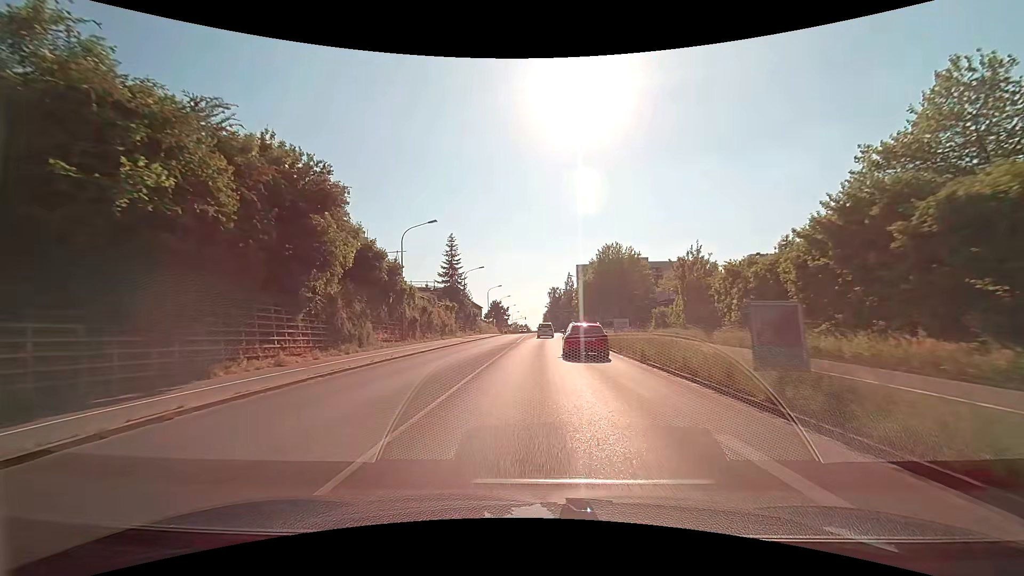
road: tertiary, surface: asphalt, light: Day
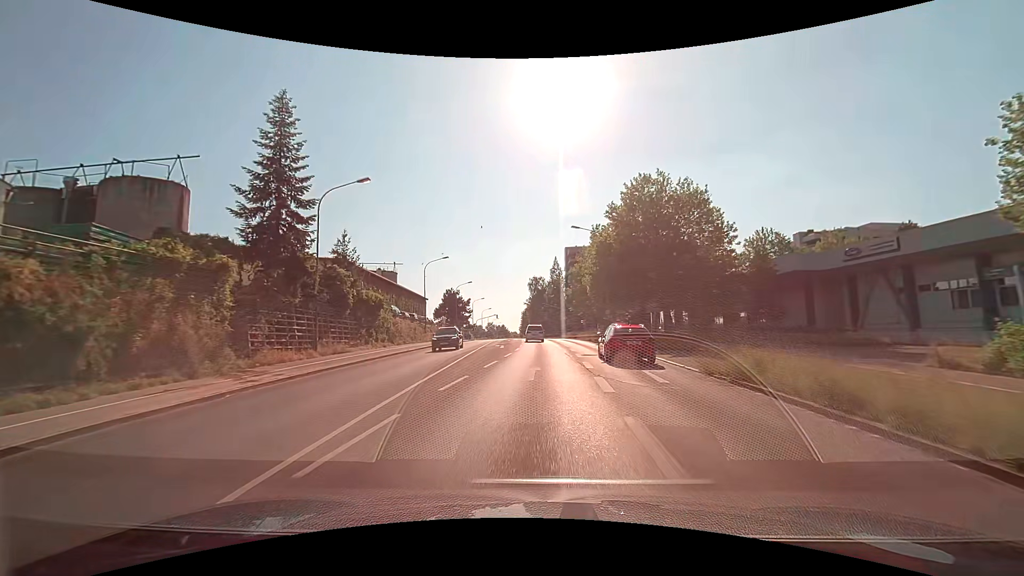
(+0.7, +47.4) m; +2°
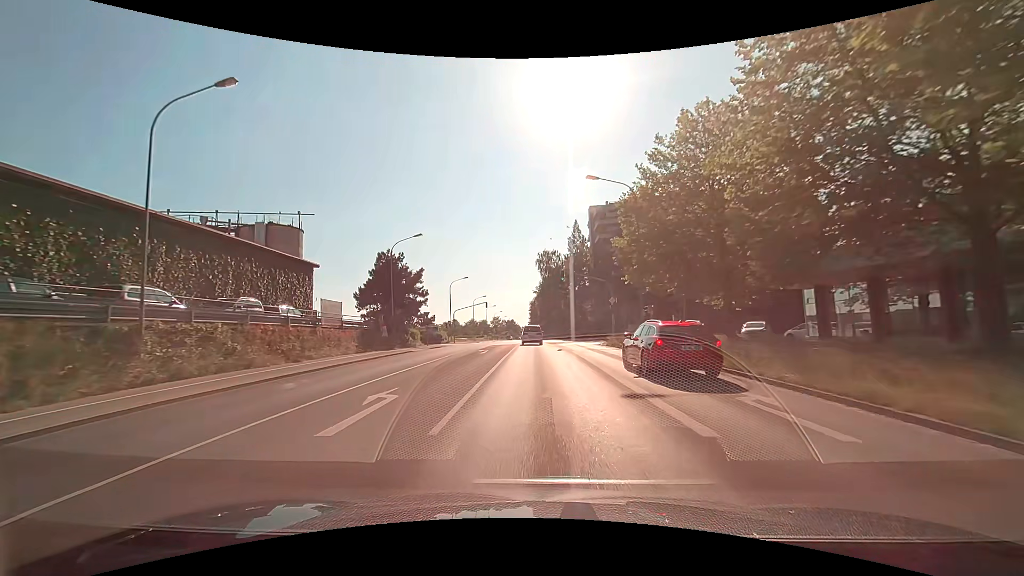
(-0.1, +46.2) m; -1°
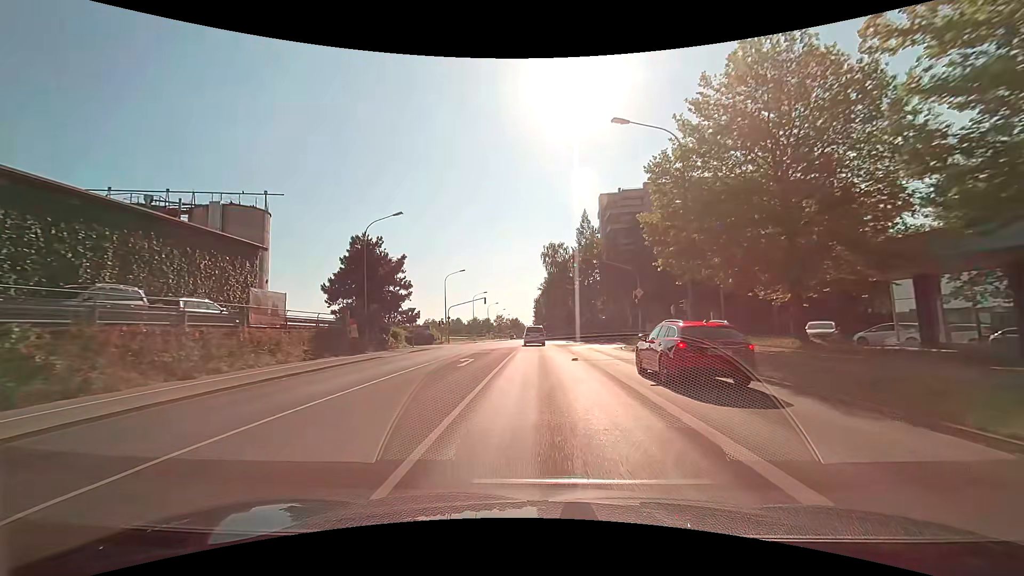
(0.0, +8.8) m; 0°
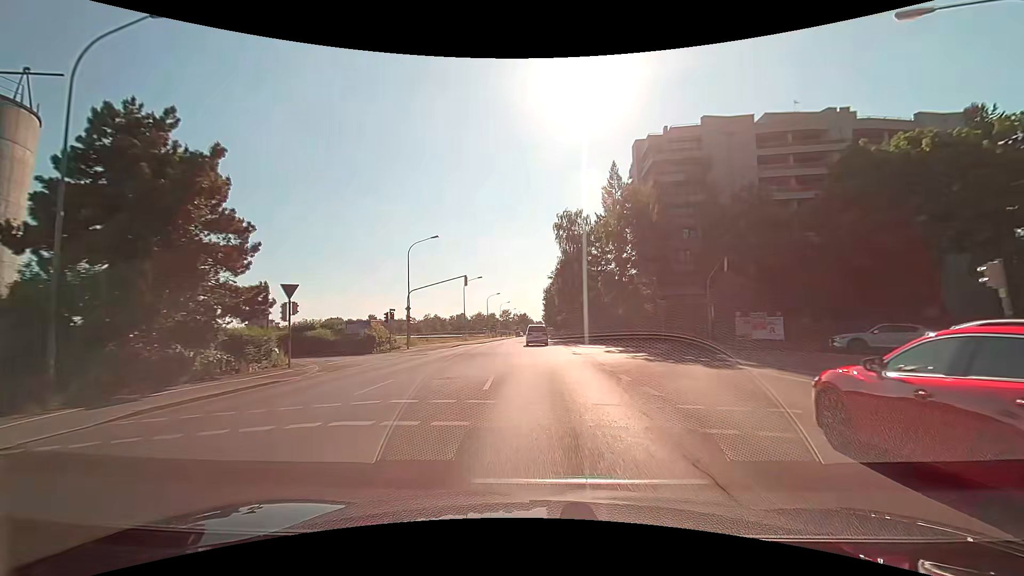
(-0.3, +26.2) m; -1°
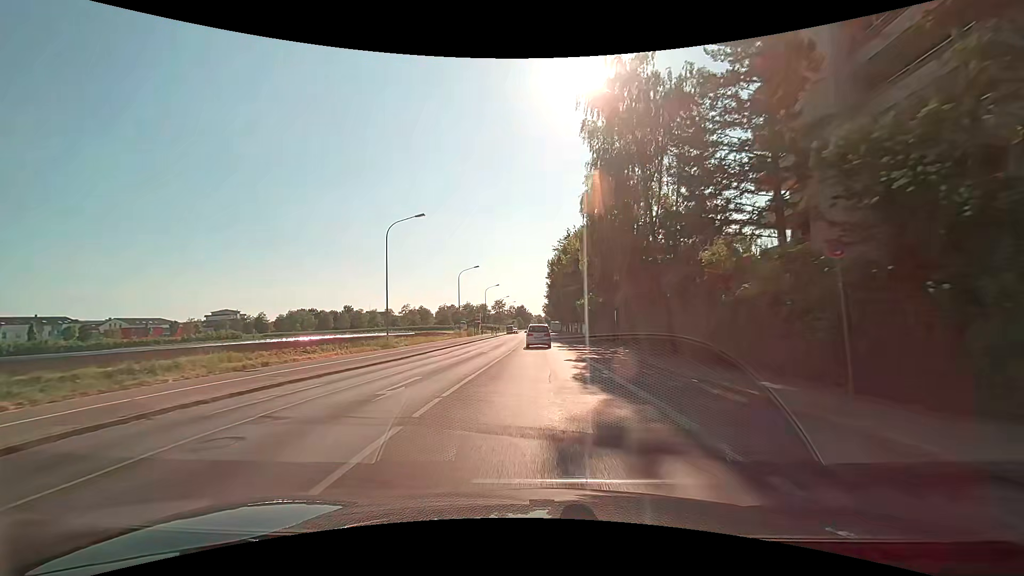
(-0.6, +44.1) m; 0°
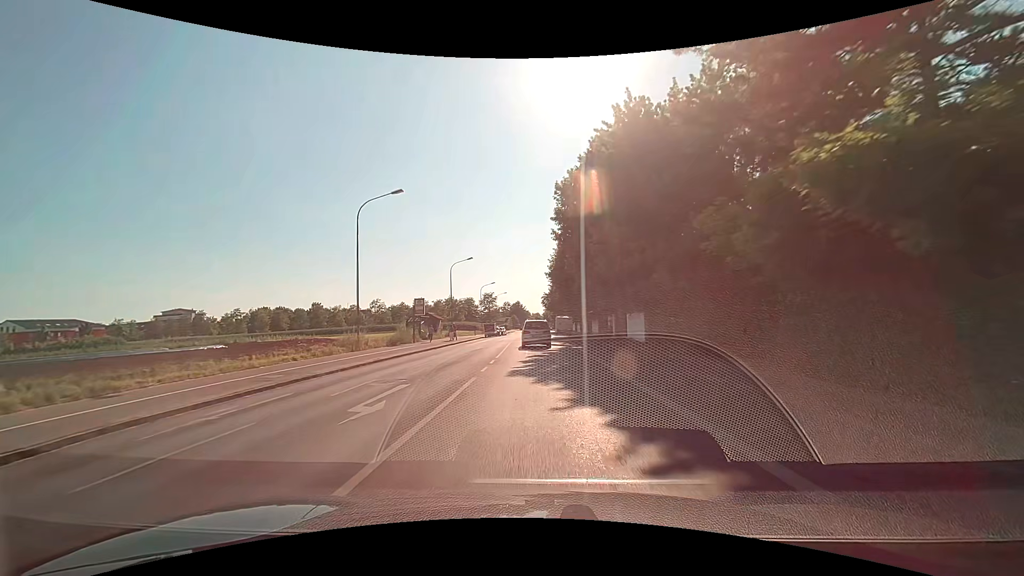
(+0.1, +41.8) m; 0°
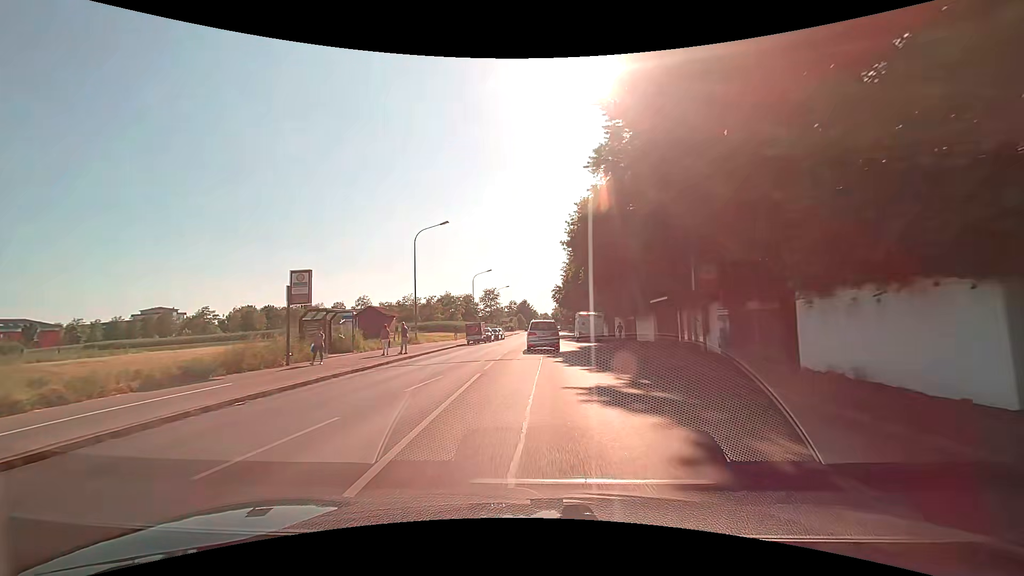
(-0.1, +24.4) m; -1°
(0, +10) (0, +20) (0, +30) (0, +40) (+1, +50) (+1, +60) (+2, +70) (+2, +80) (+3, +90) (+3, +100) m
